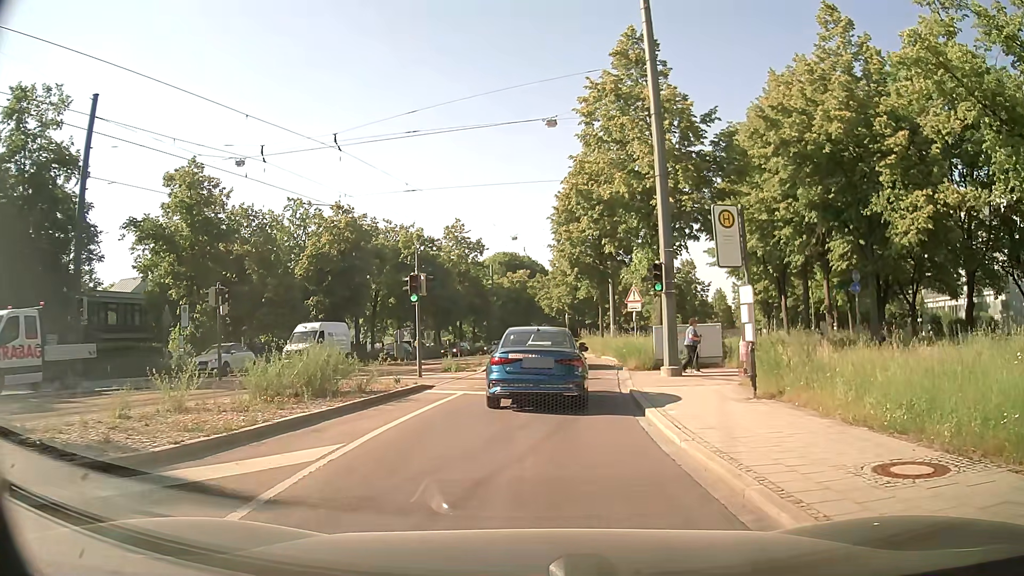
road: residential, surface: asphalt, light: Day
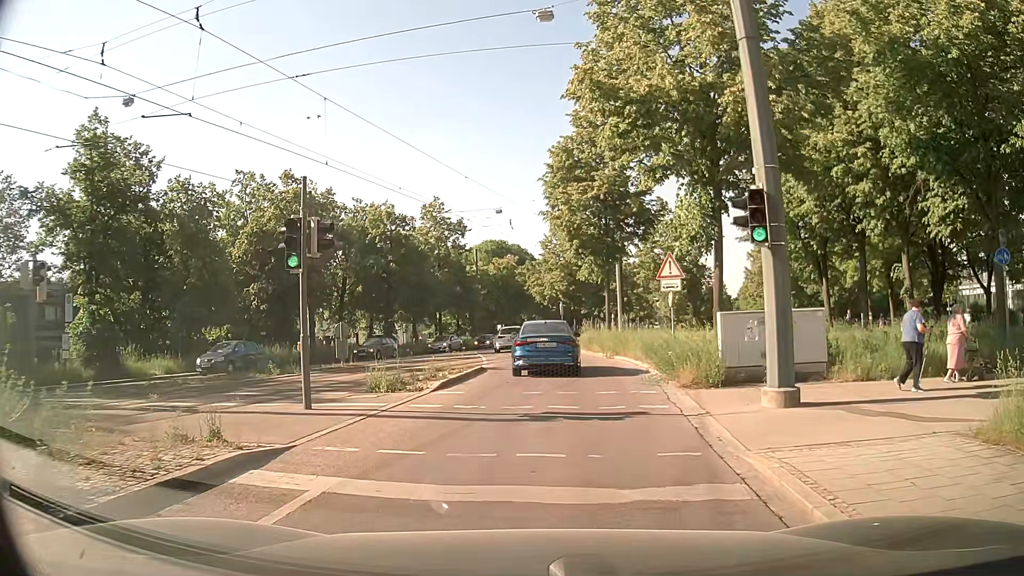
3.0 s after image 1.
(+0.1, +9.4) m; 0°
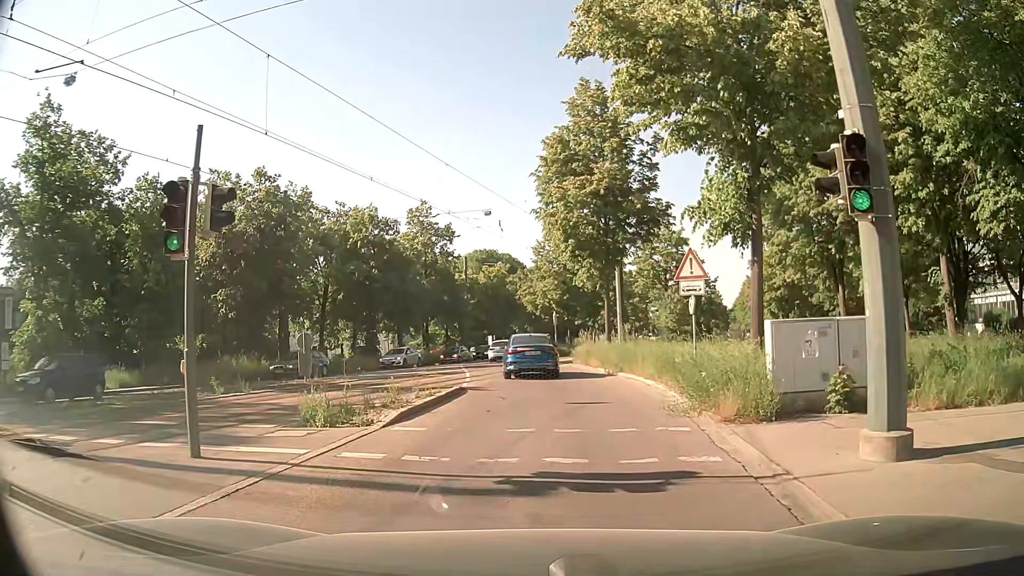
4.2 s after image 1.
(+0.1, +3.6) m; +3°
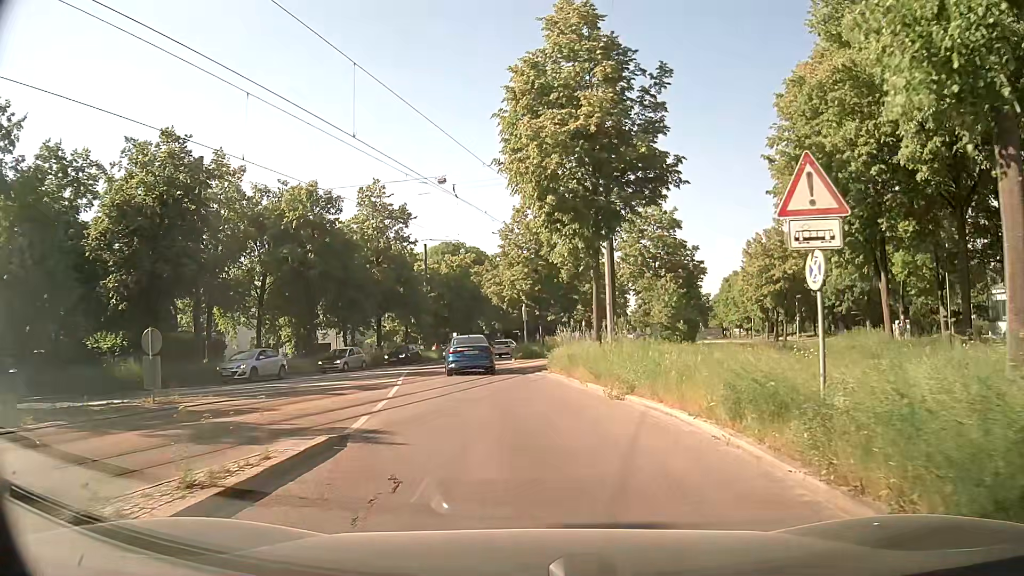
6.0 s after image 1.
(+0.1, +8.8) m; +2°
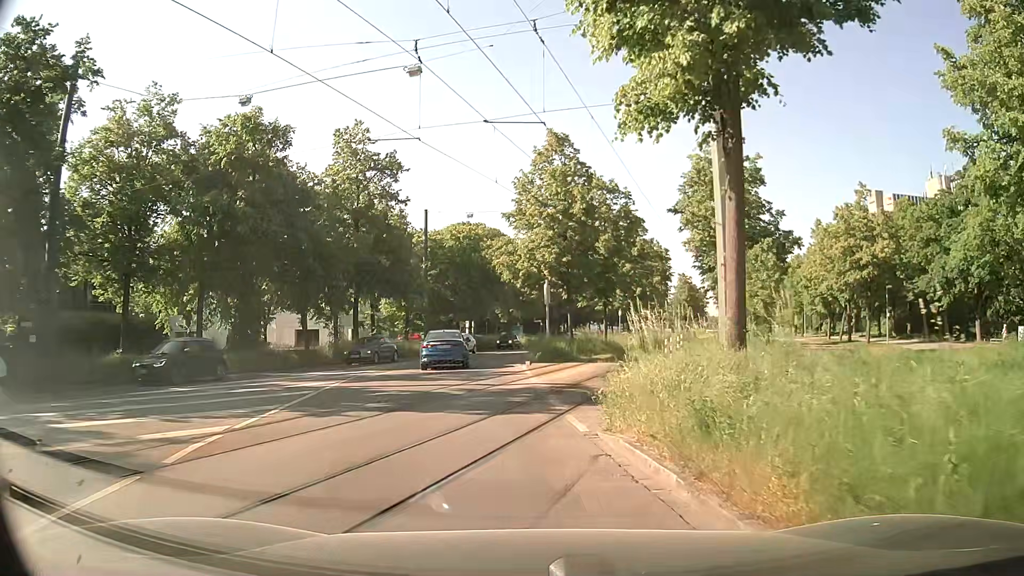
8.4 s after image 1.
(-0.3, +14.0) m; -3°
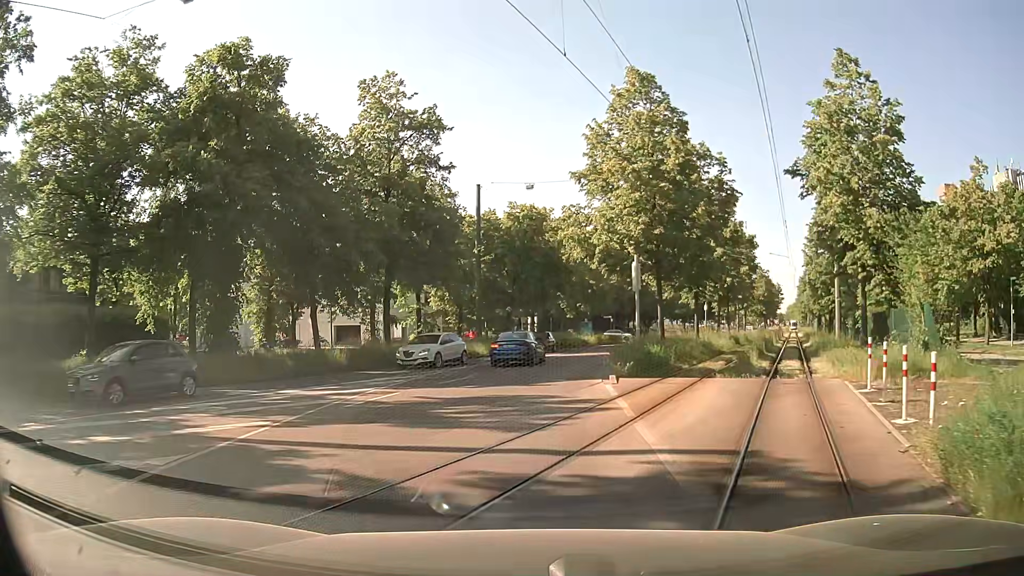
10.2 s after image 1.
(-0.4, +8.9) m; -4°
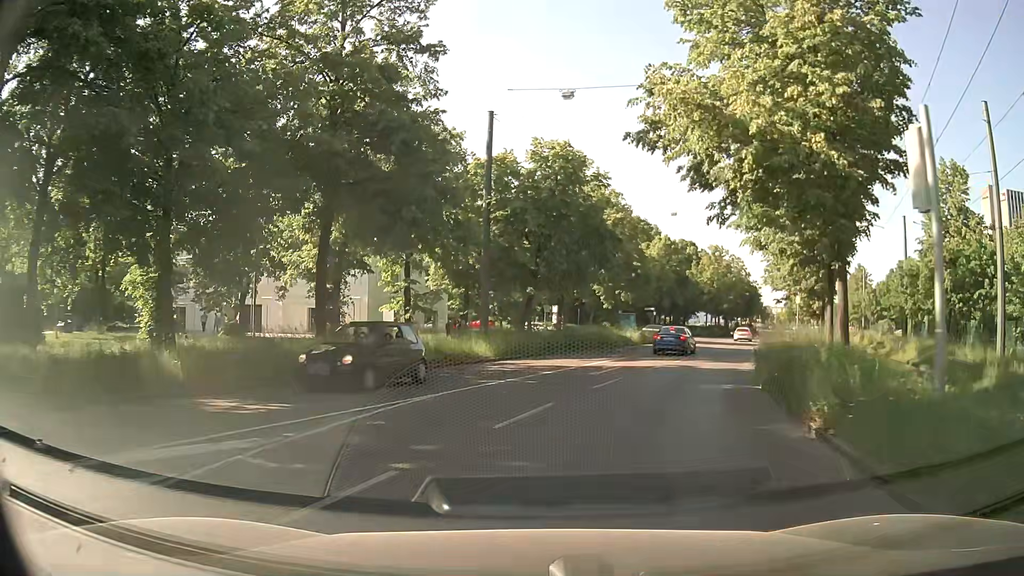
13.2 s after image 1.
(-0.7, +15.1) m; -3°
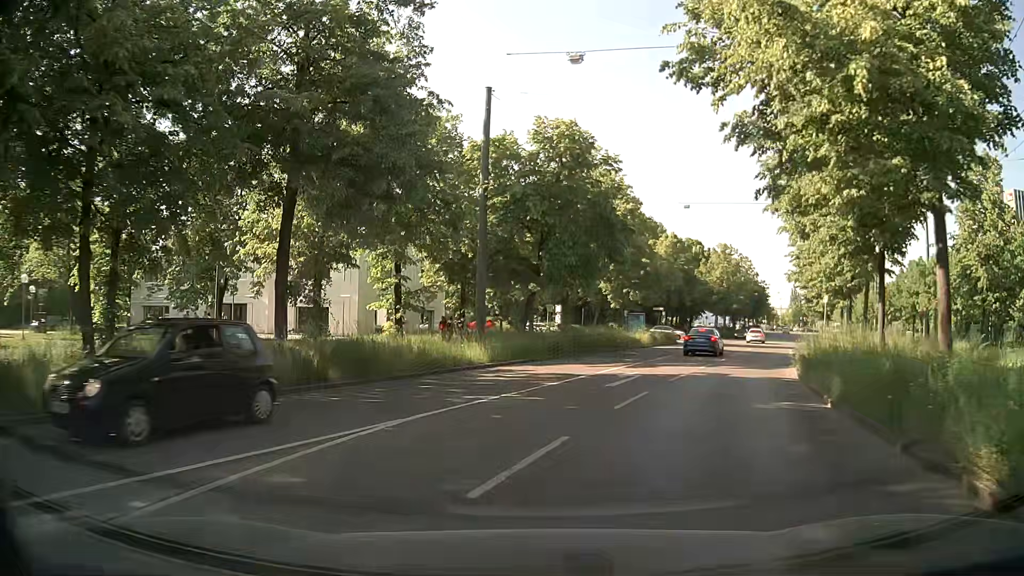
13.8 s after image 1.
(0.0, +3.7) m; 0°
(+1, +10) (+3, +20) (+6, +29) (+10, +38) (+14, +48) (+18, +57) (+21, +66) (+20, +75) (+11, +79) (+2, +82) m
